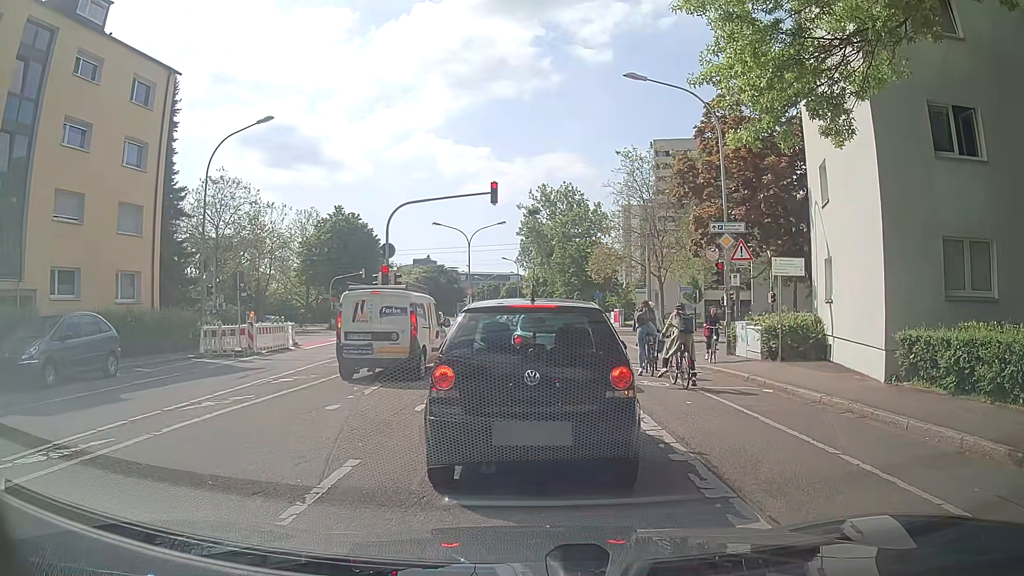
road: residential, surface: asphalt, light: Day
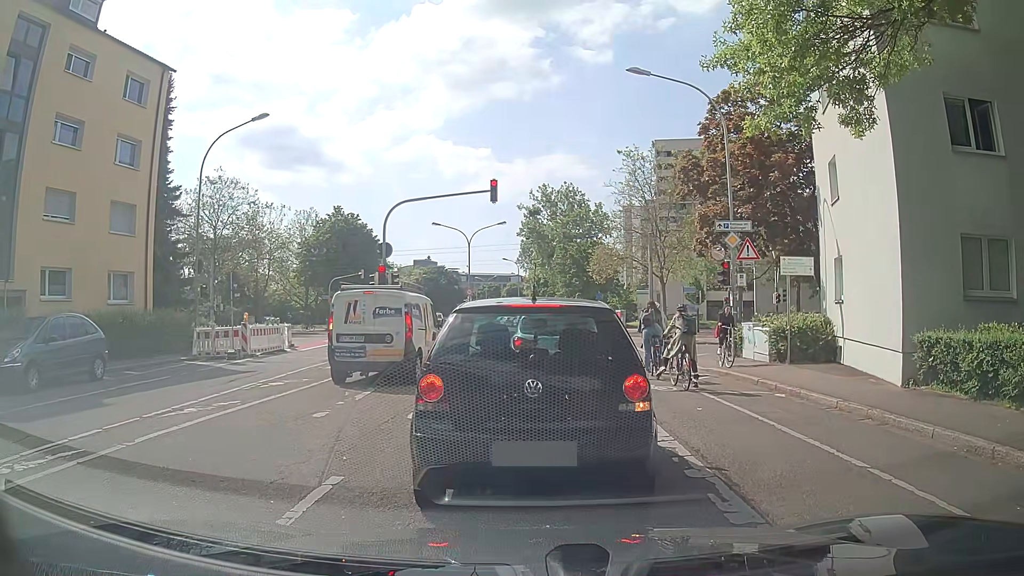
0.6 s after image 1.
(0.0, +0.6) m; 0°
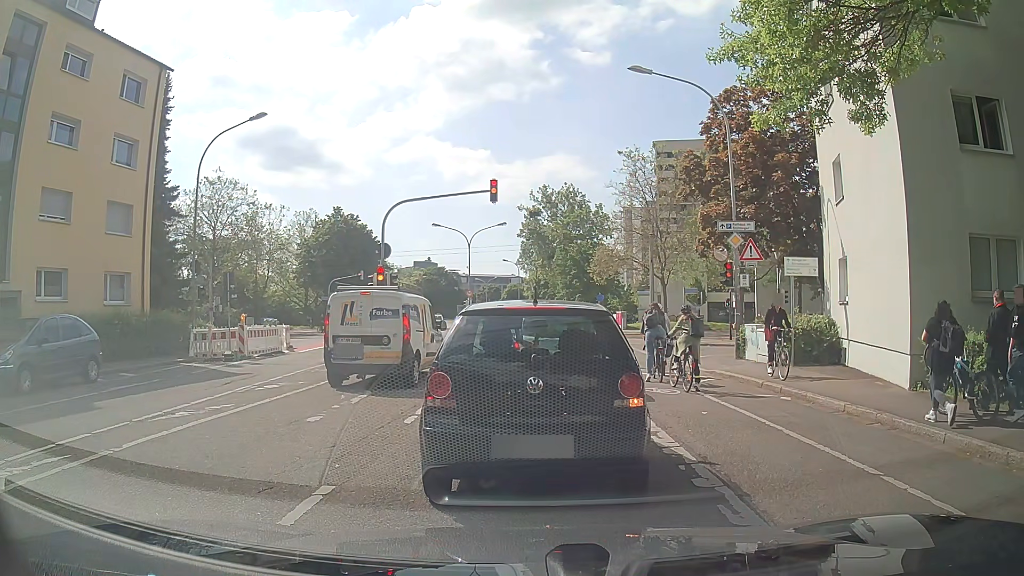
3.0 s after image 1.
(0.0, +0.3) m; 0°
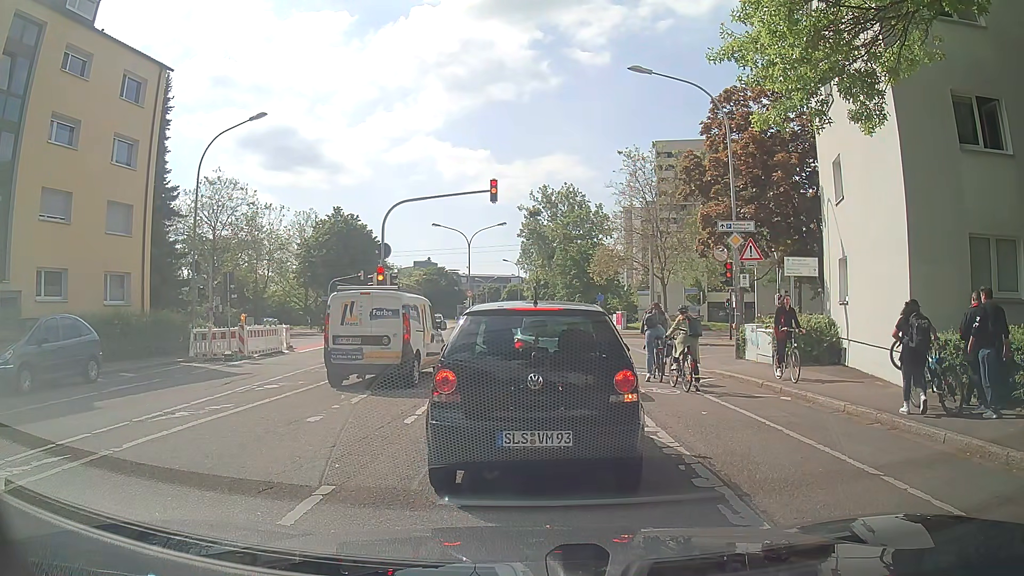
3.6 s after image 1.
(0.0, 0.0) m; 0°
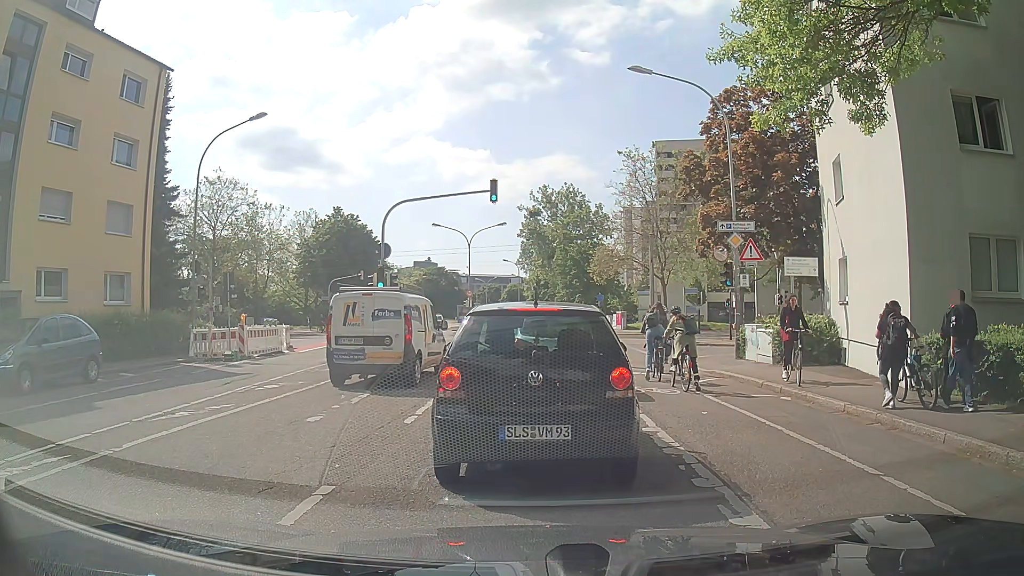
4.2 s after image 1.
(0.0, 0.0) m; 0°
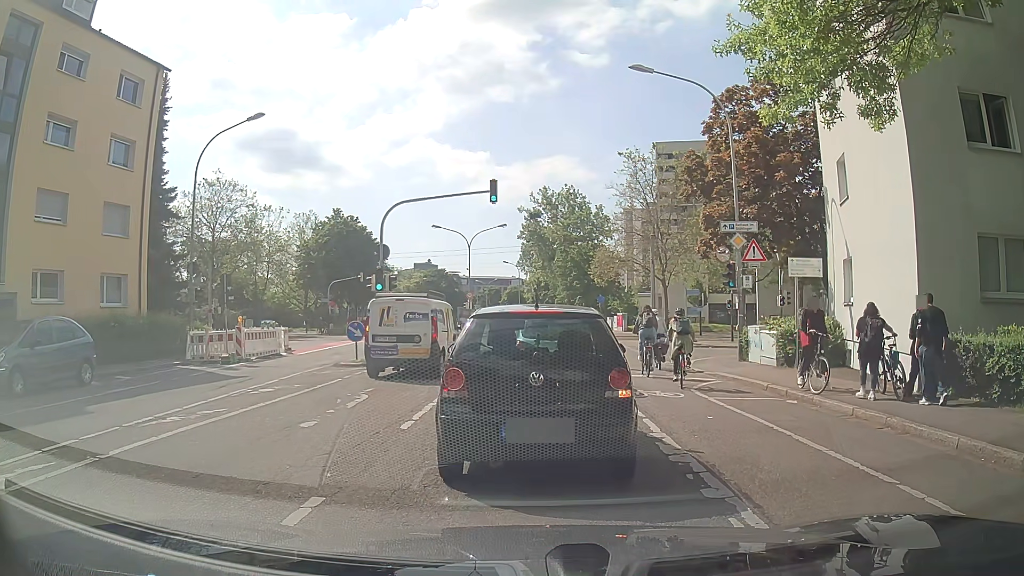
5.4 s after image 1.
(0.0, +0.3) m; 0°
